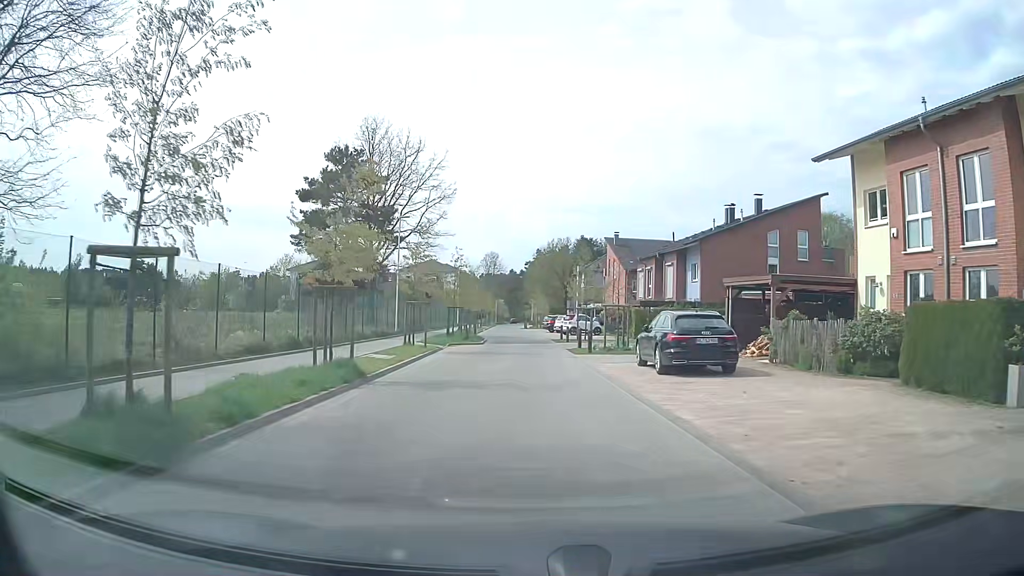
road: residential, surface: paving_stones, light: Day
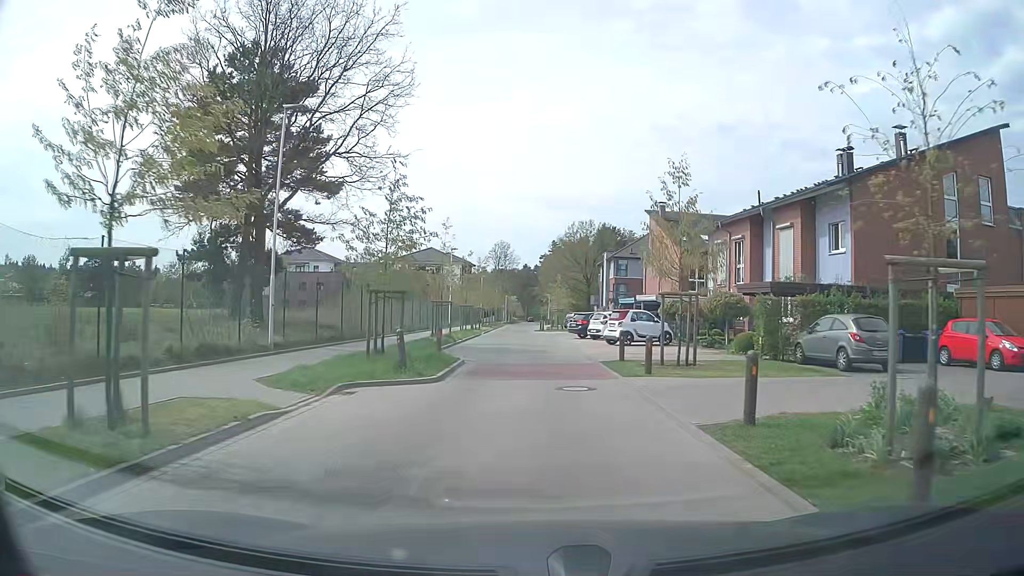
(-0.1, +20.9) m; -1°
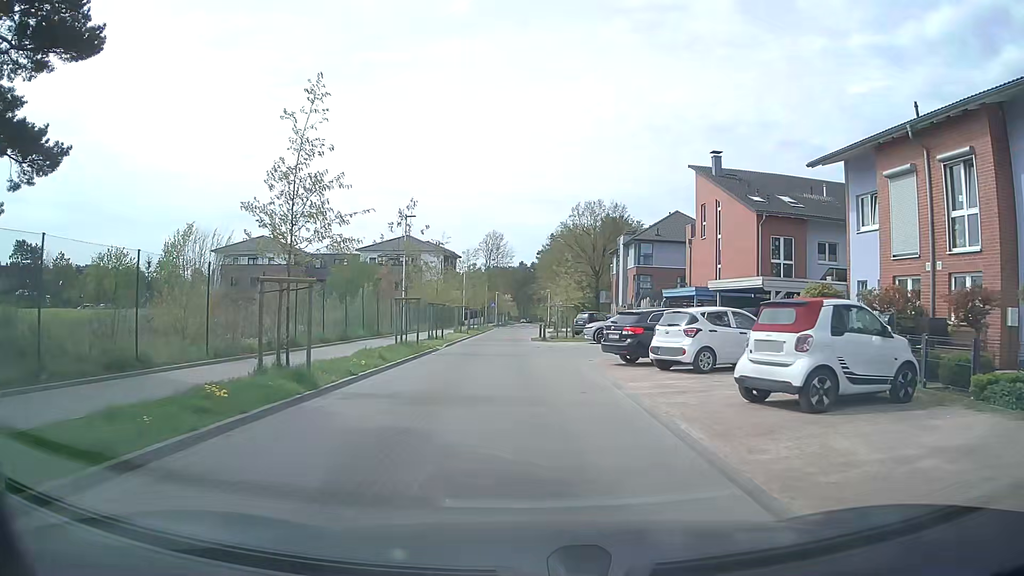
(+0.1, +20.0) m; 0°
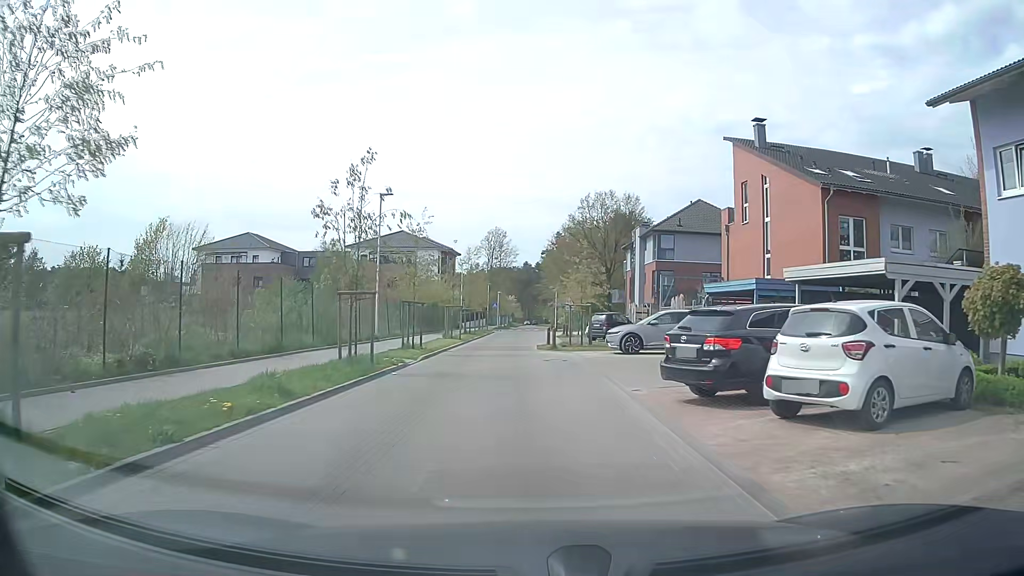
(-0.1, +7.8) m; -1°
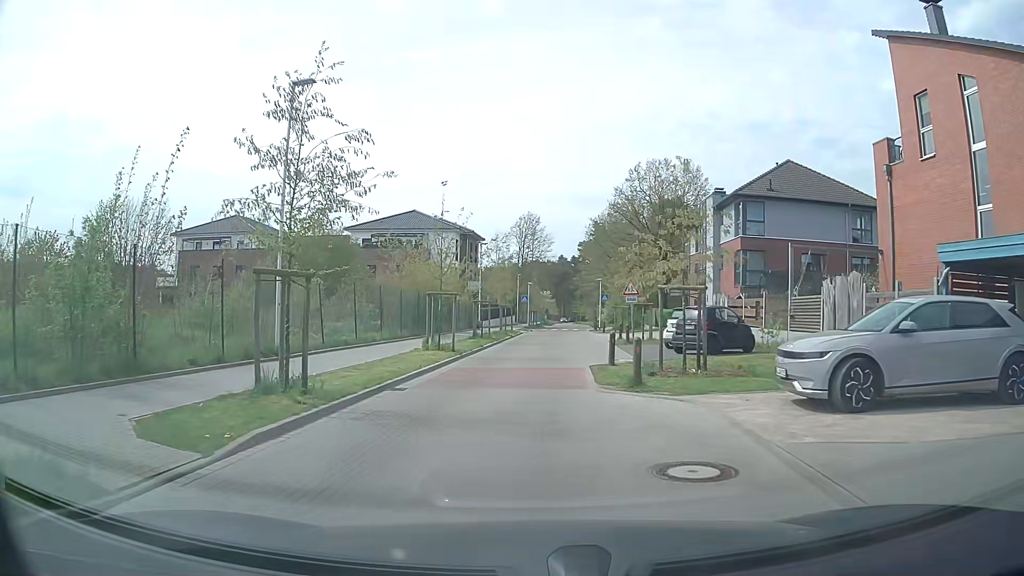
(-0.1, +15.6) m; -2°
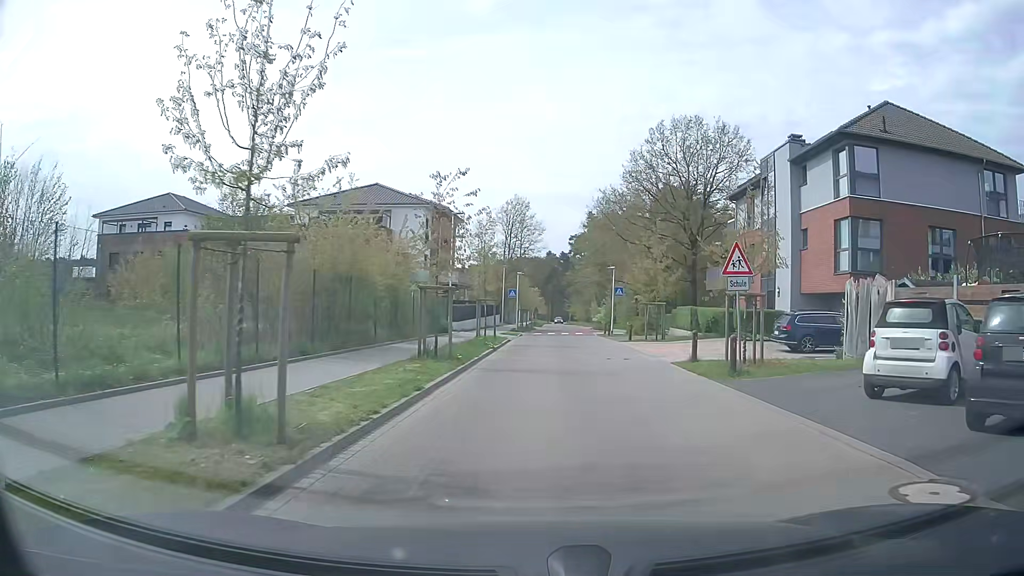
(-0.6, +15.5) m; +1°
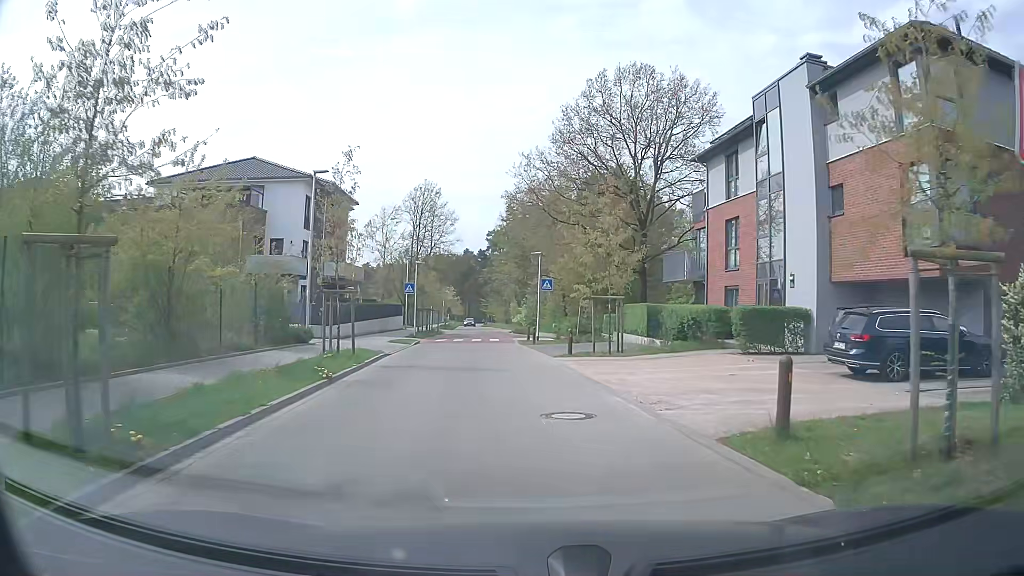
(+0.8, +11.6) m; +7°
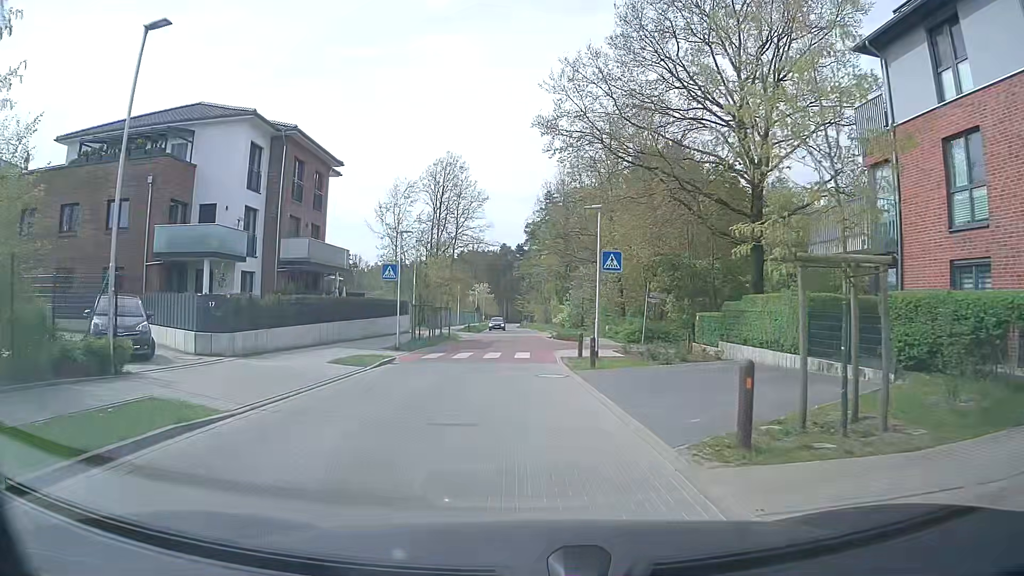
(-0.2, +15.2) m; -3°
